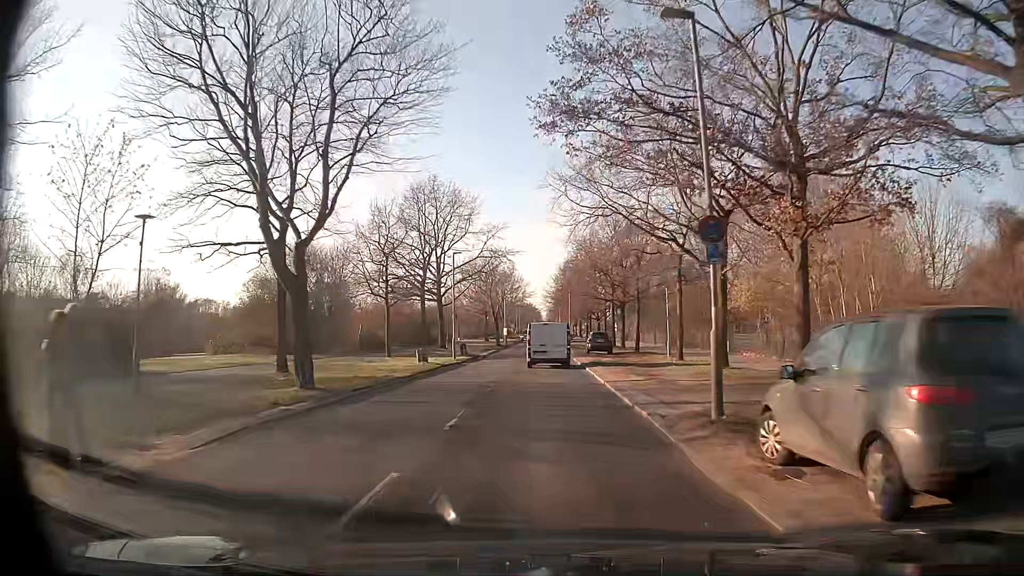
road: secondary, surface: asphalt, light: Day
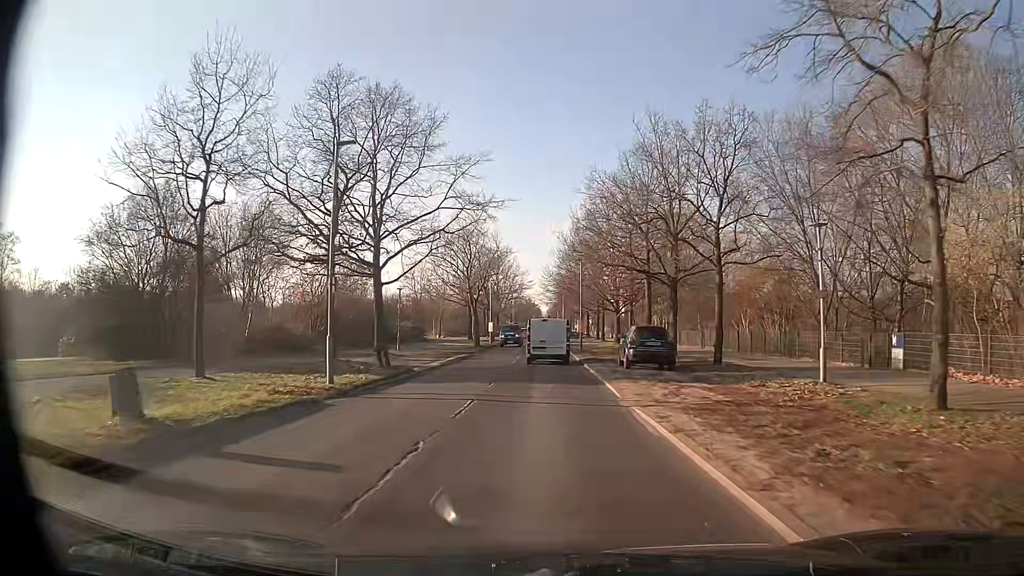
(-0.2, +22.8) m; 0°
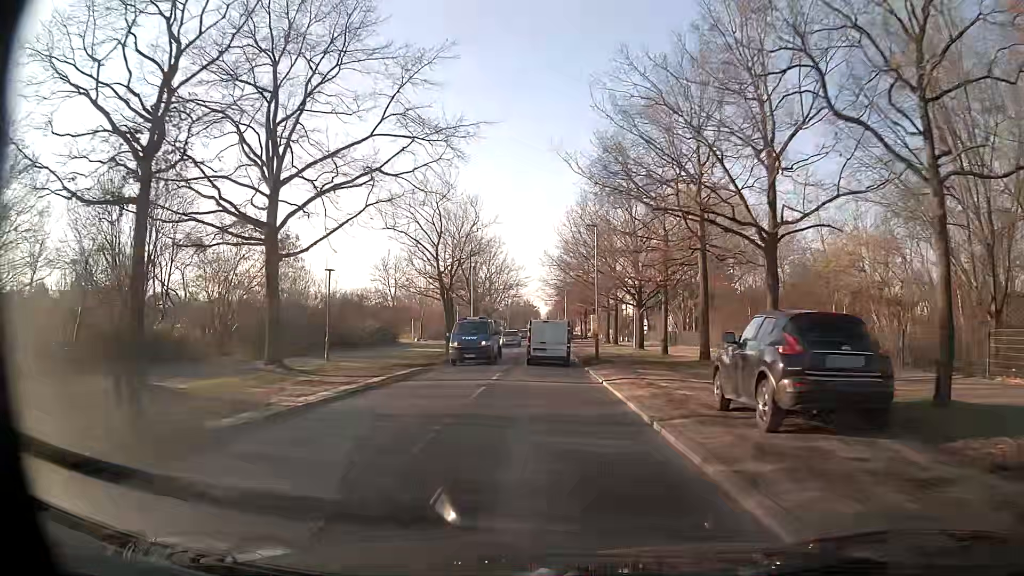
(0.0, +15.3) m; 0°
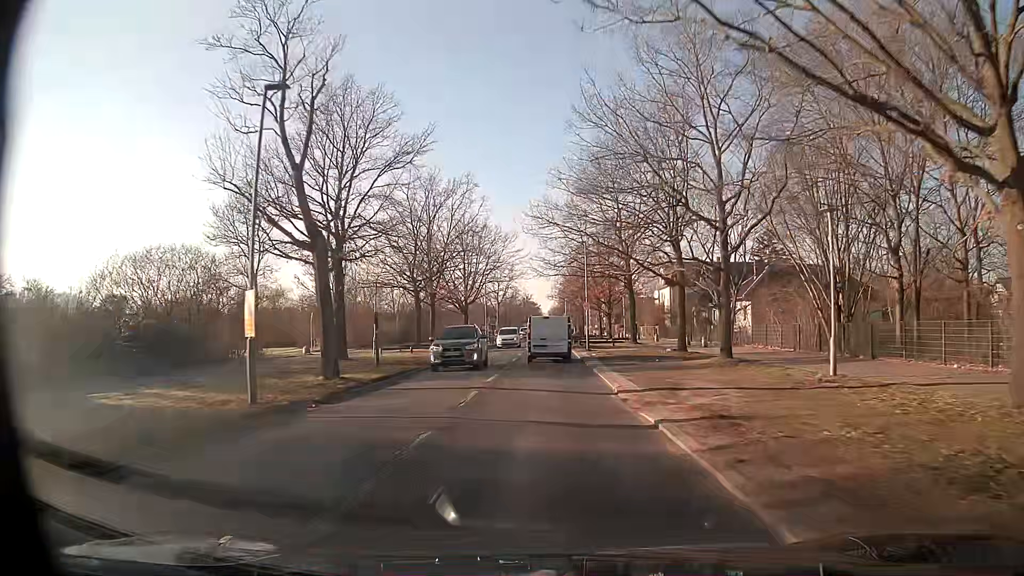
(+0.3, +38.2) m; +1°
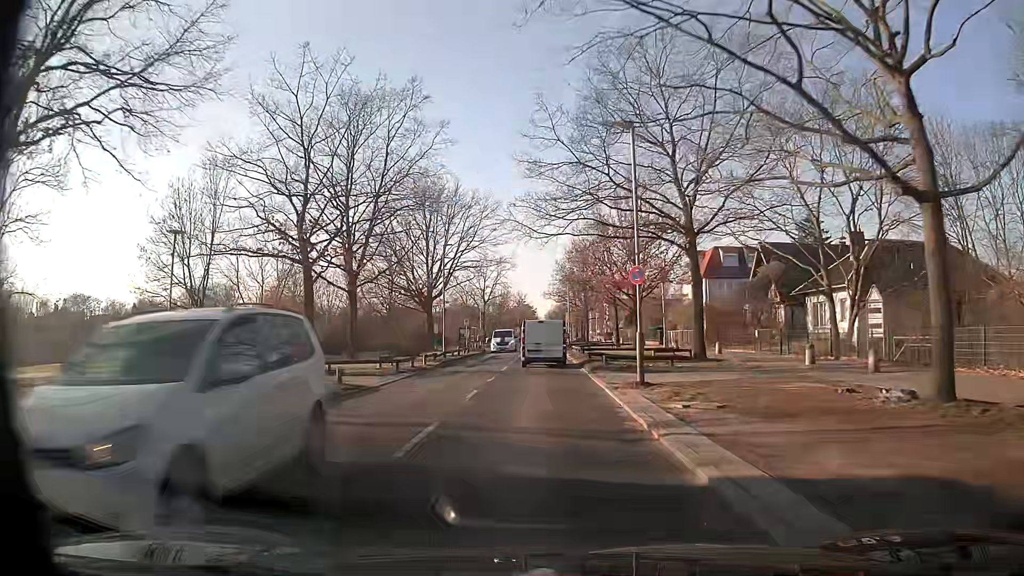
(-0.2, +22.7) m; -1°
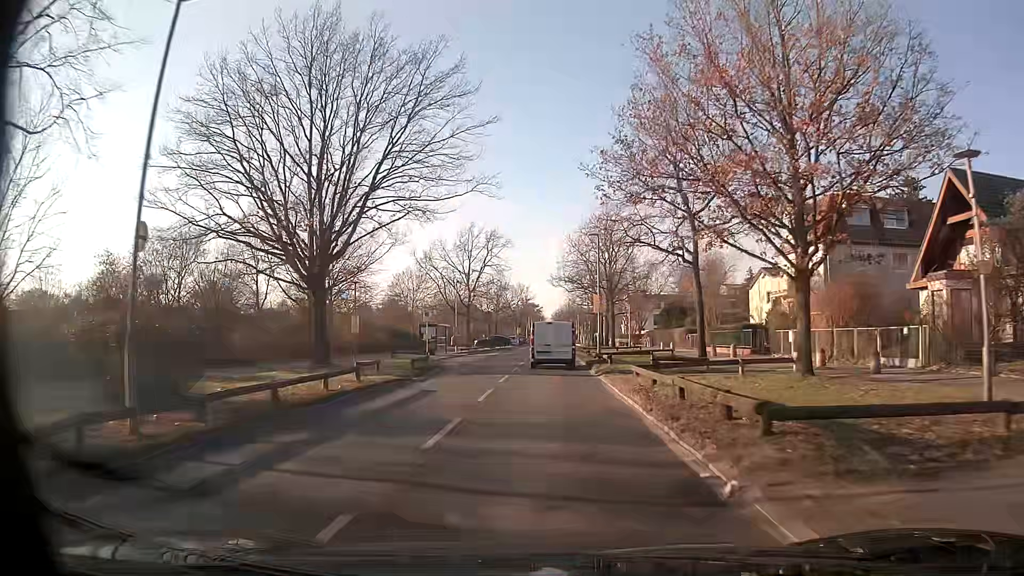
(-0.1, +29.6) m; 0°
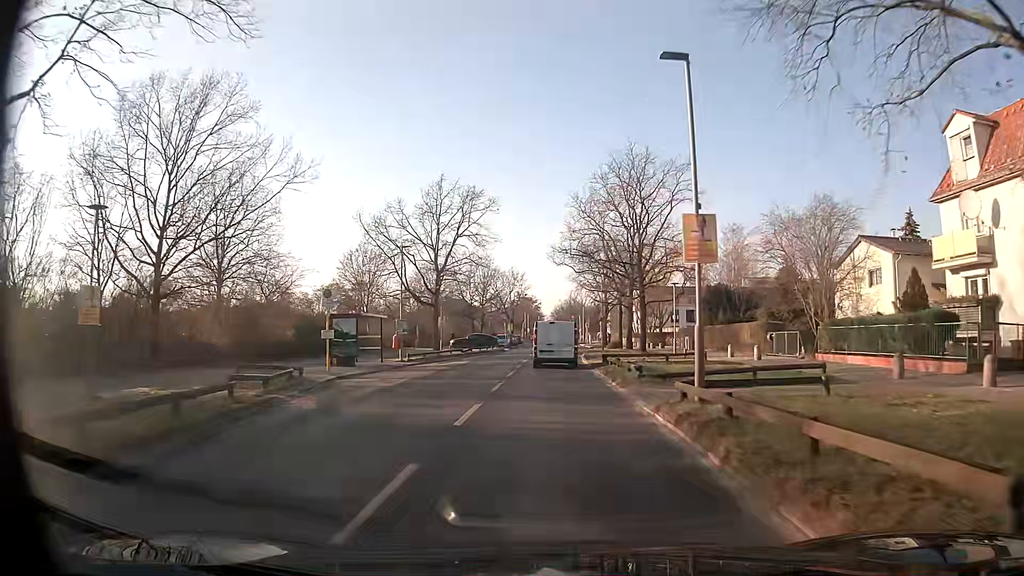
(0.0, +22.3) m; 0°
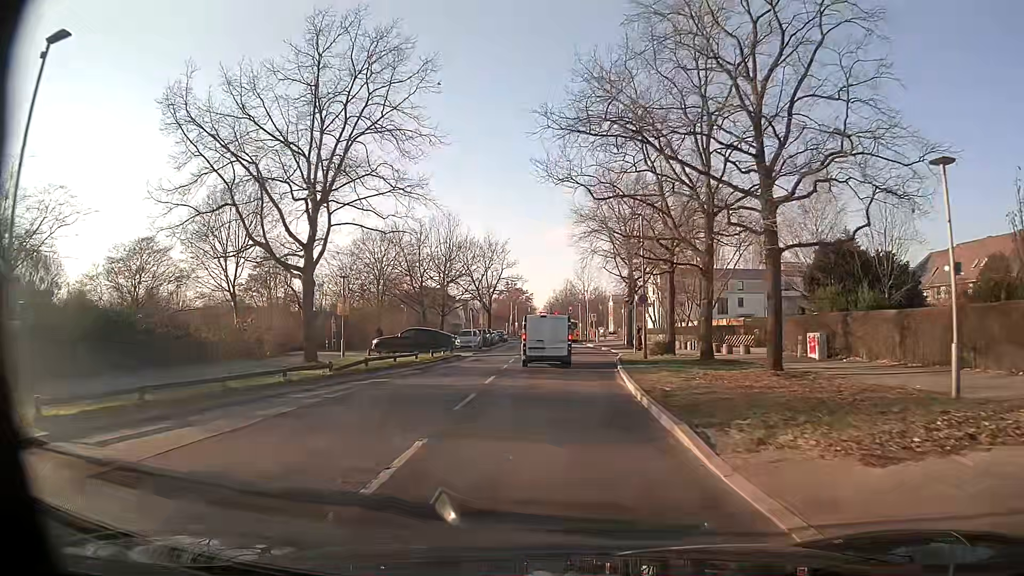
(+0.3, +28.7) m; +1°
